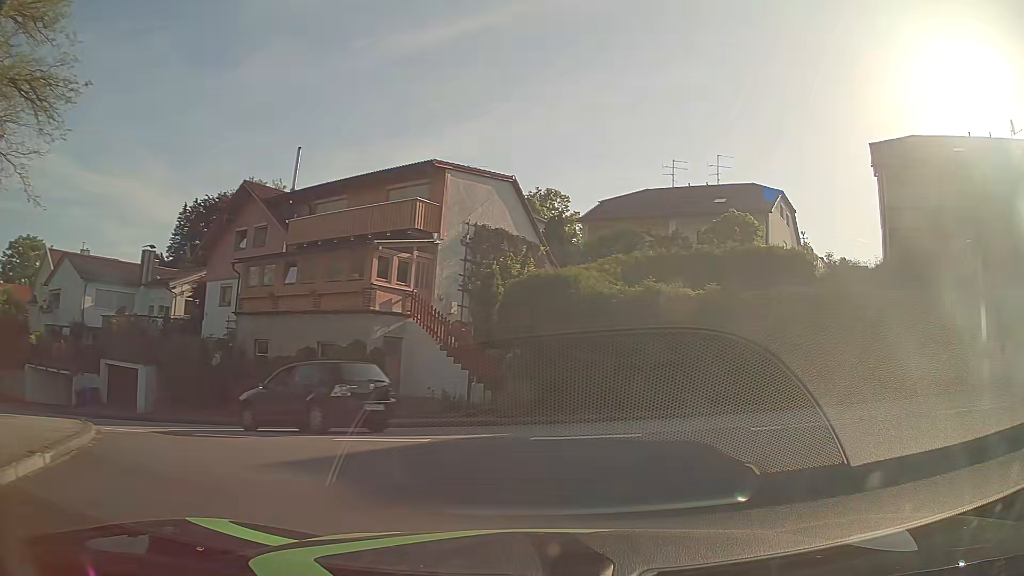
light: Day
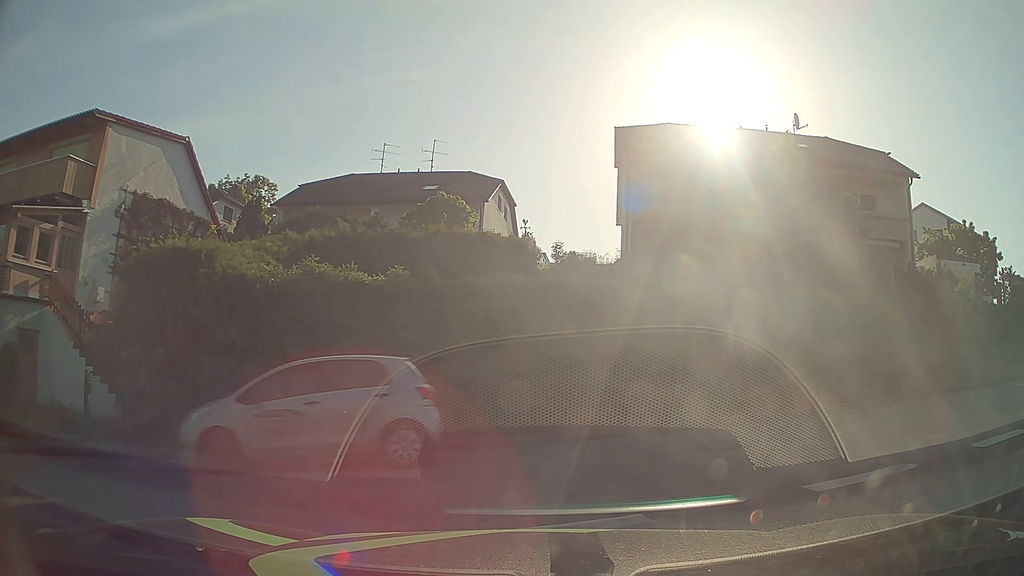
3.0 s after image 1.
(+0.8, +4.6) m; +22°
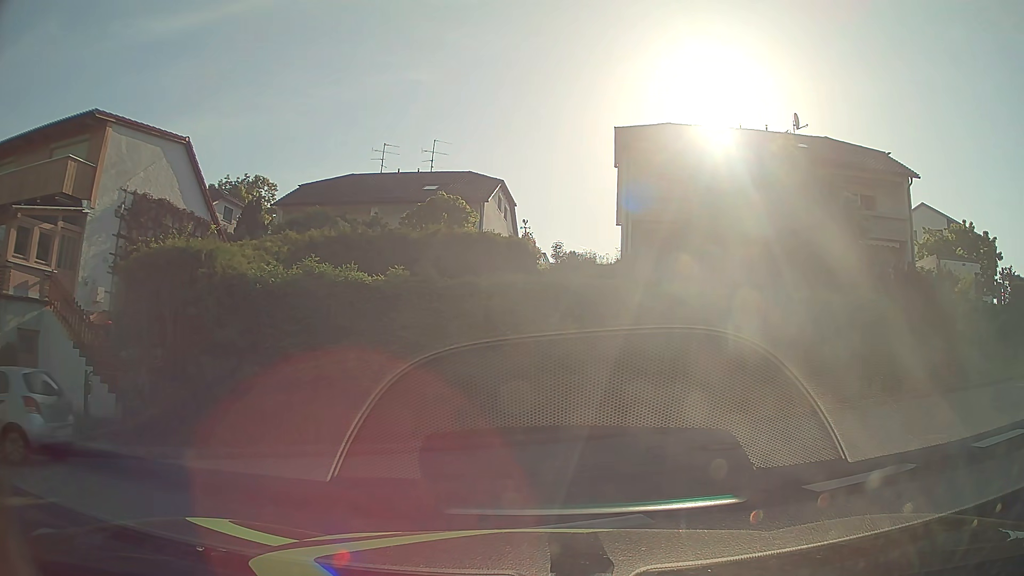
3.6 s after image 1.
(0.0, 0.0) m; 0°
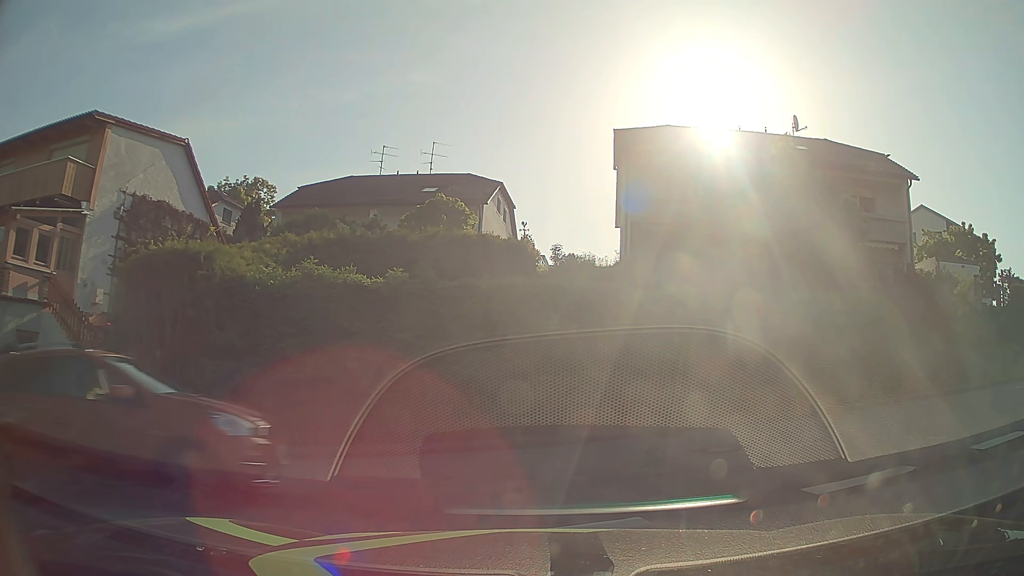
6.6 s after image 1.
(0.0, 0.0) m; 0°
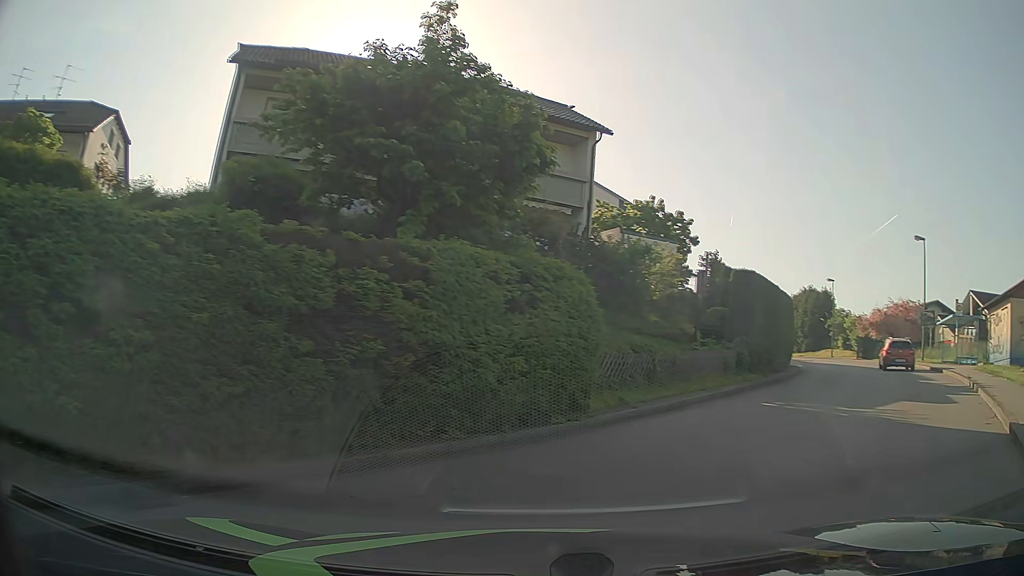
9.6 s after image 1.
(+2.0, +6.7) m; +35°
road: unclassified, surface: asphalt
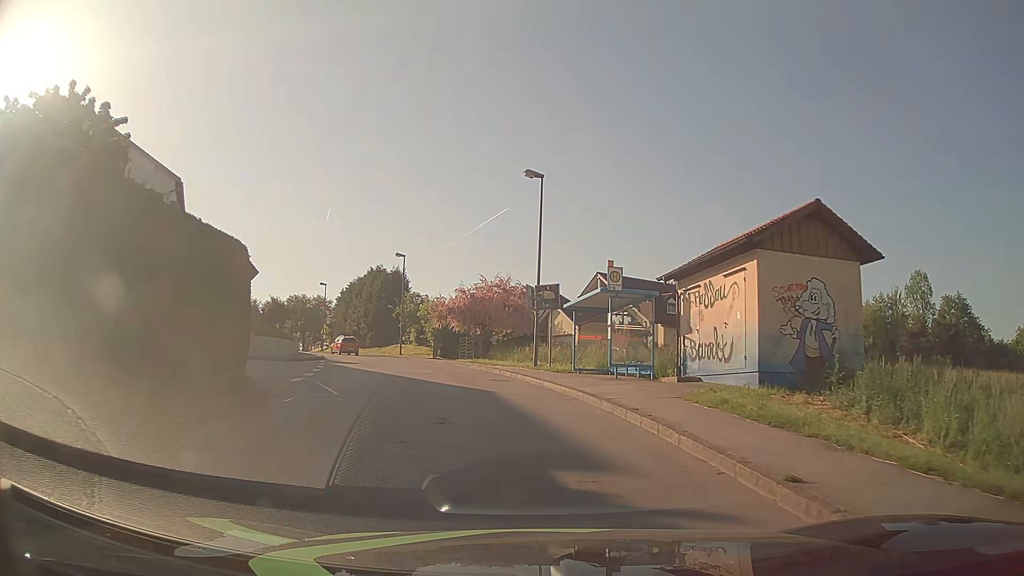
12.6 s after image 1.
(+8.1, +15.1) m; +35°
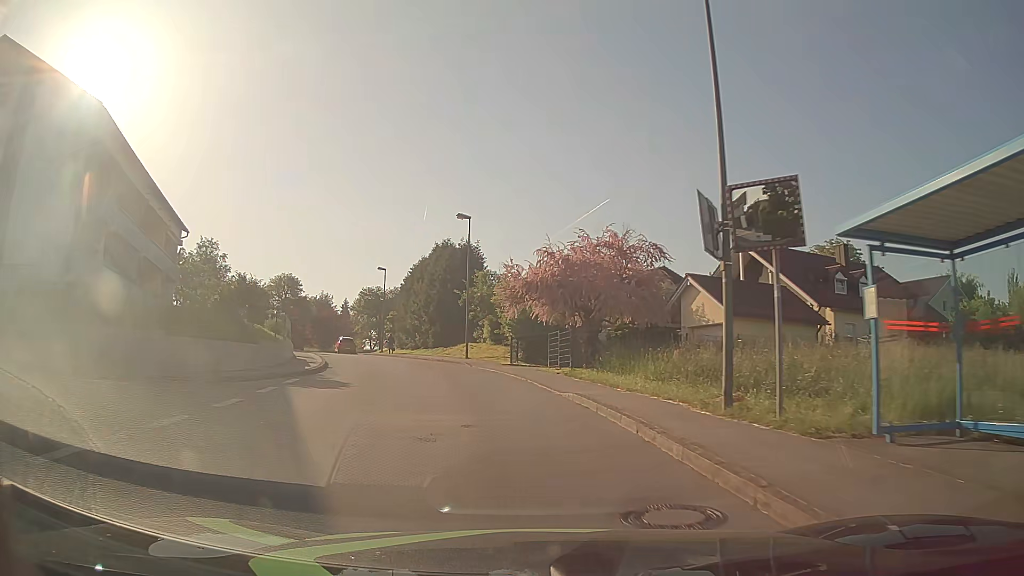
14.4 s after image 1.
(-1.1, +16.5) m; -9°
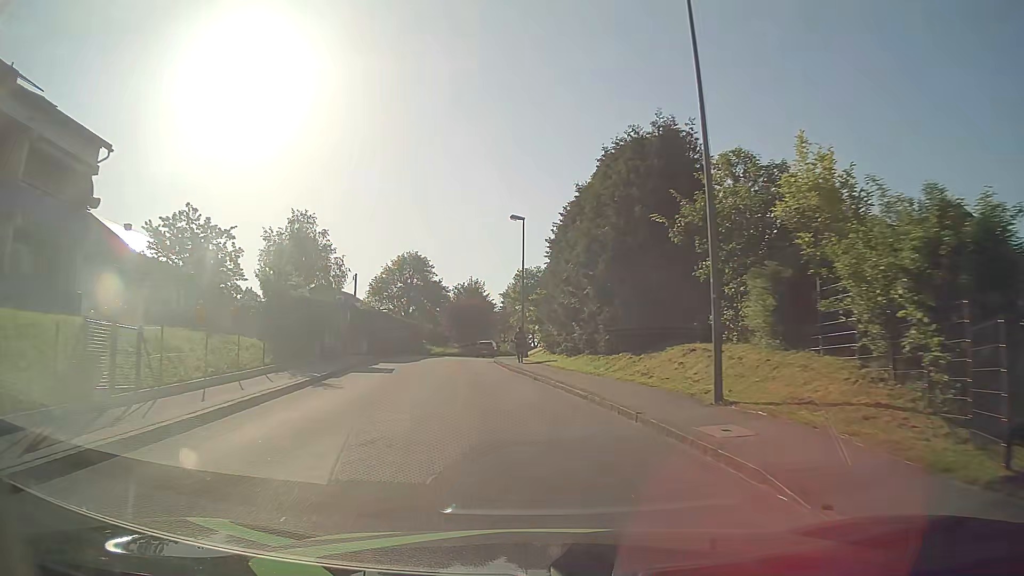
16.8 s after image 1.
(-3.3, +25.7) m; -16°
